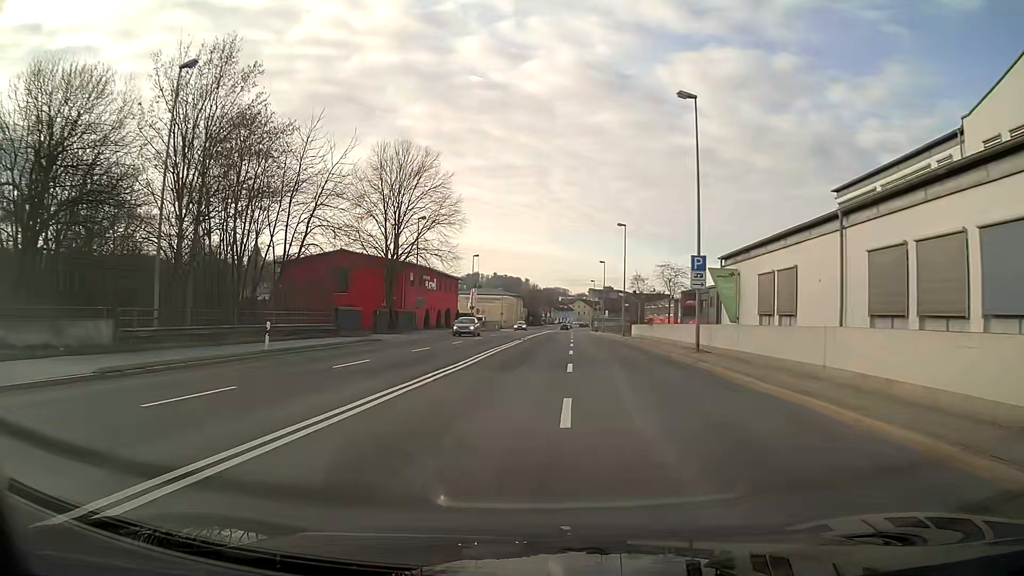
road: primary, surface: asphalt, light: Day
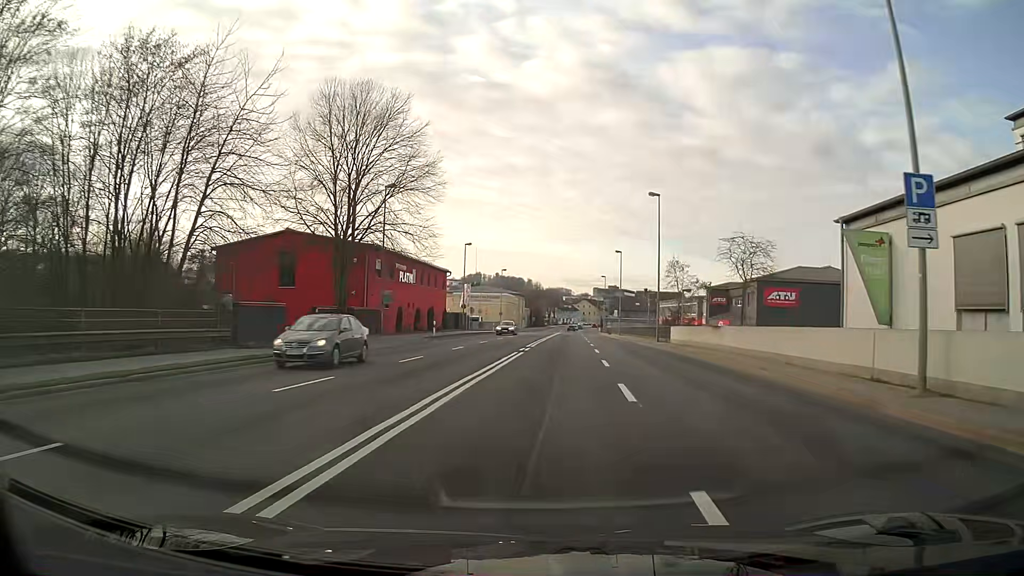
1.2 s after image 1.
(0.0, +15.4) m; 0°
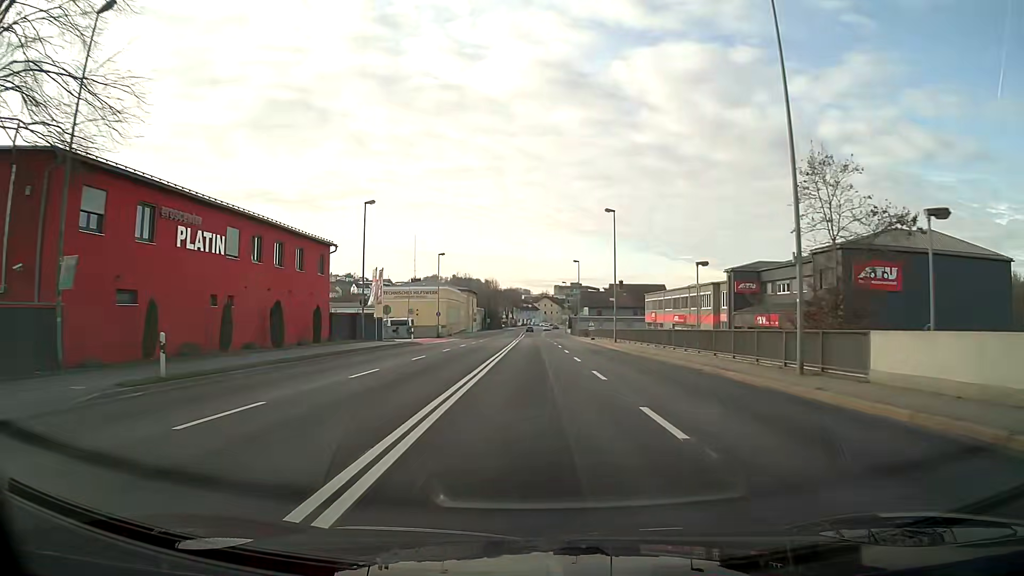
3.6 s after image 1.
(+1.0, +30.6) m; +3°
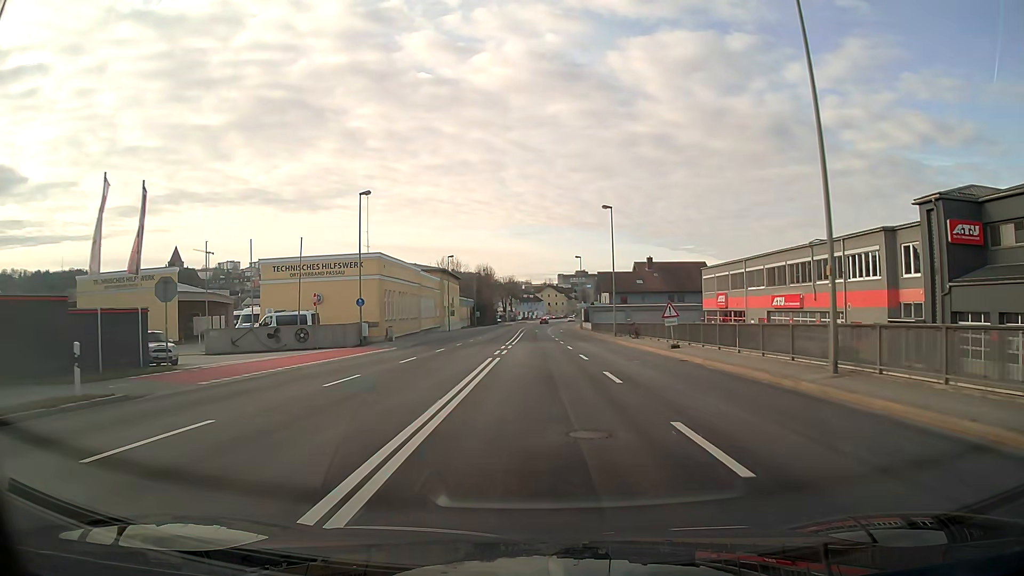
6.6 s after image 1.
(-0.1, +38.4) m; 0°
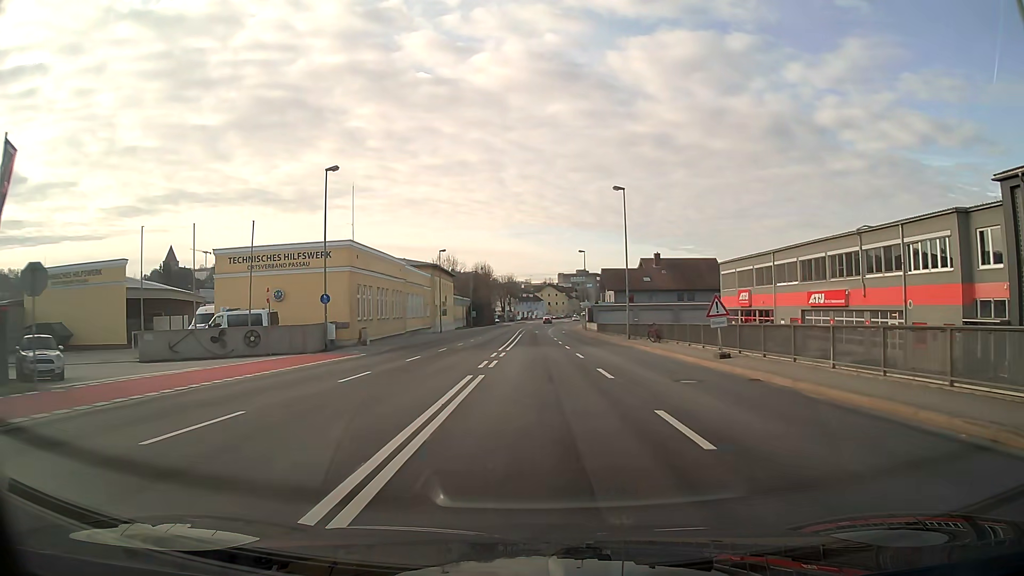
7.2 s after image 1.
(0.0, +7.7) m; 0°
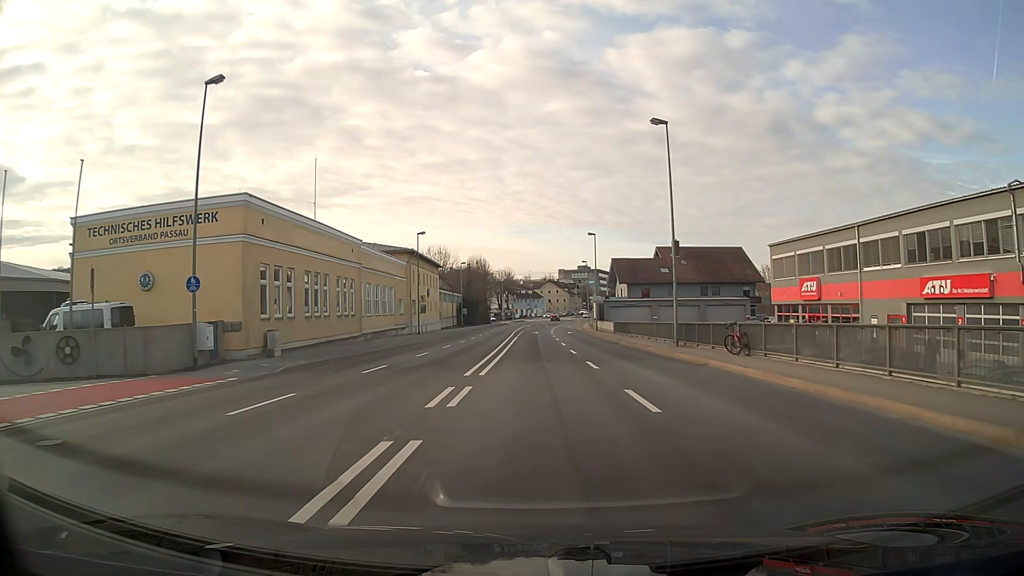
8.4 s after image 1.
(0.0, +15.4) m; 0°
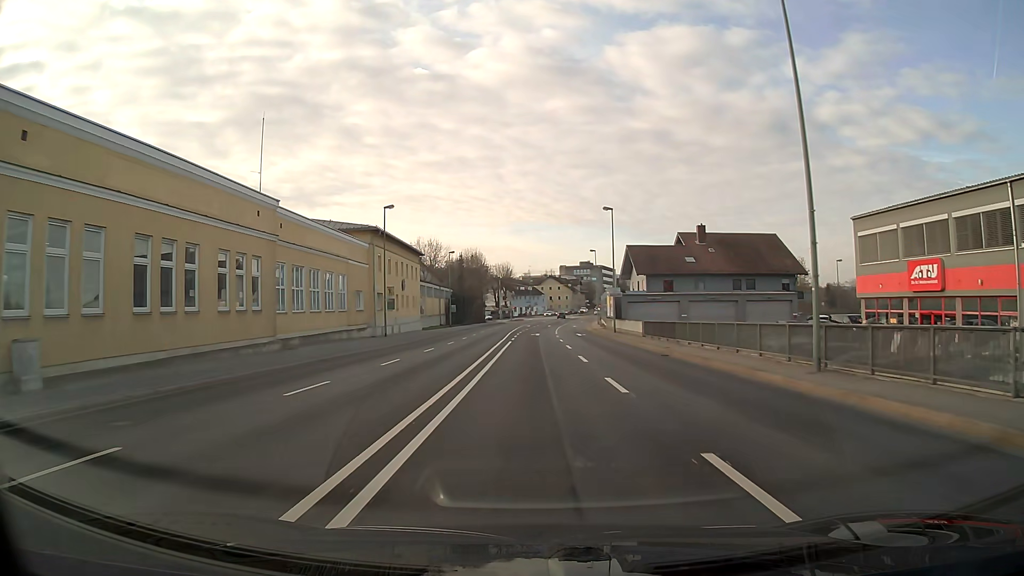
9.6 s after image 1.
(0.0, +15.3) m; 0°
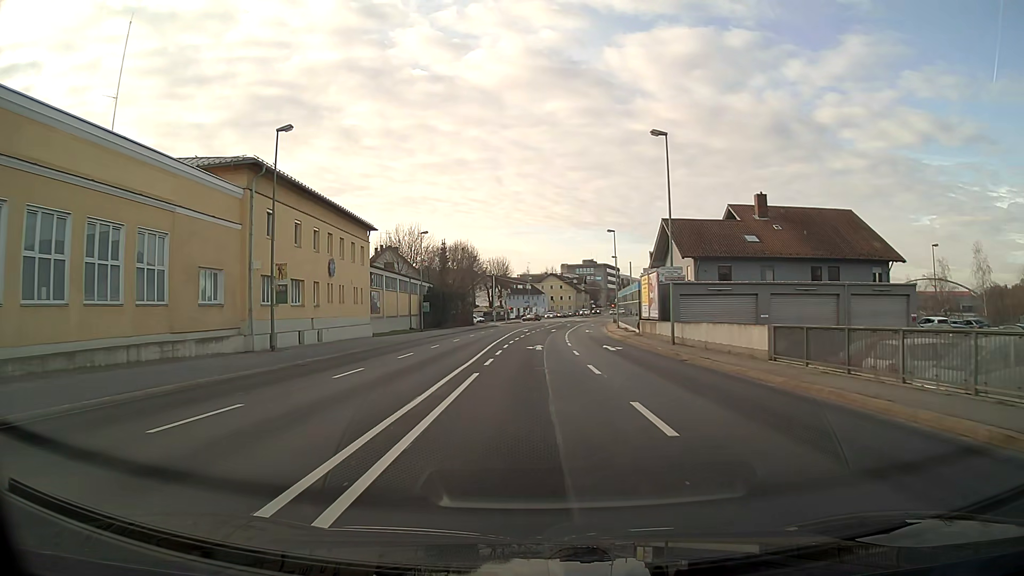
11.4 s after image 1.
(0.0, +23.0) m; 0°
